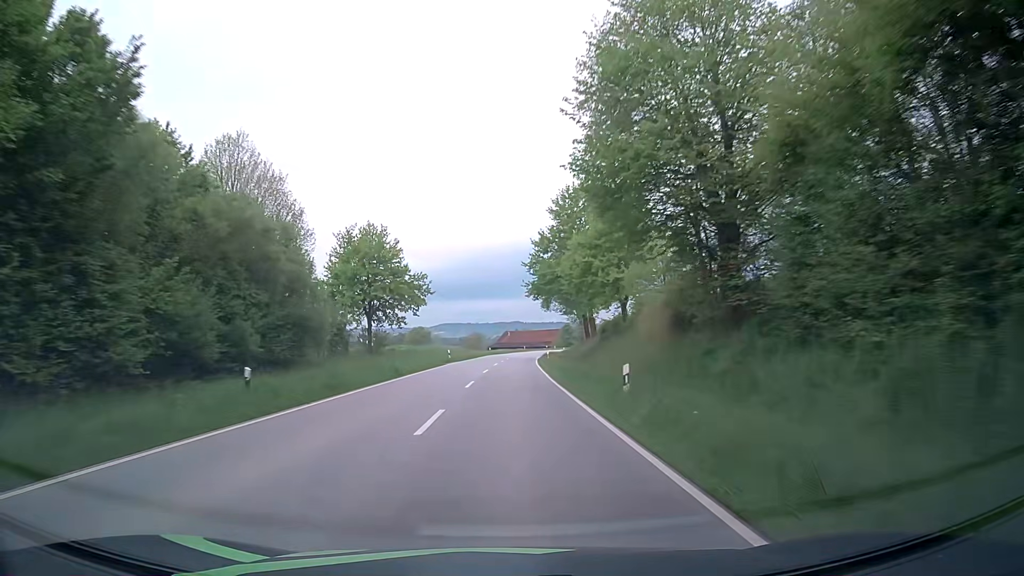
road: secondary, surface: asphalt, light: Day
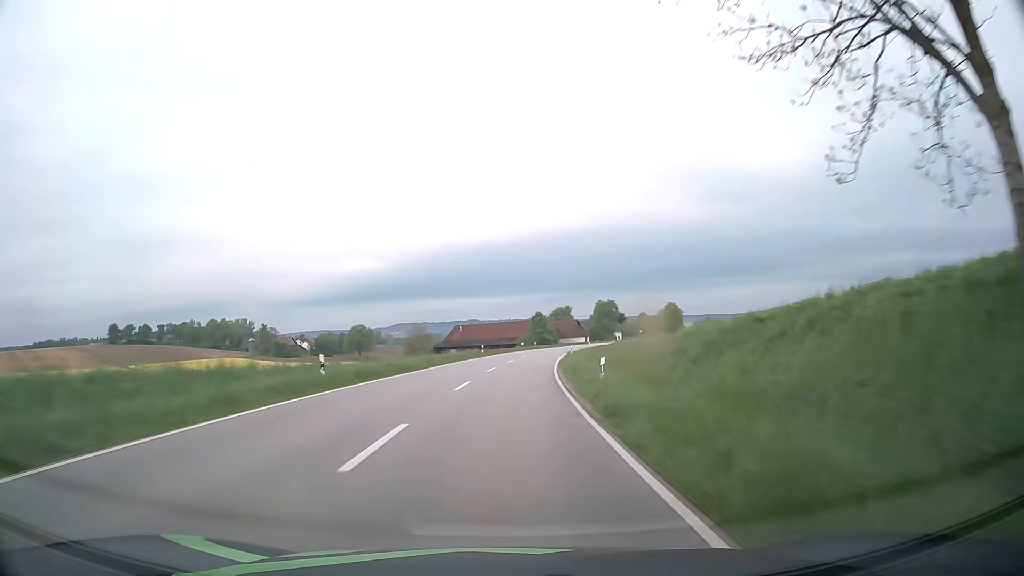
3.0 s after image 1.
(+1.7, +75.4) m; +3°
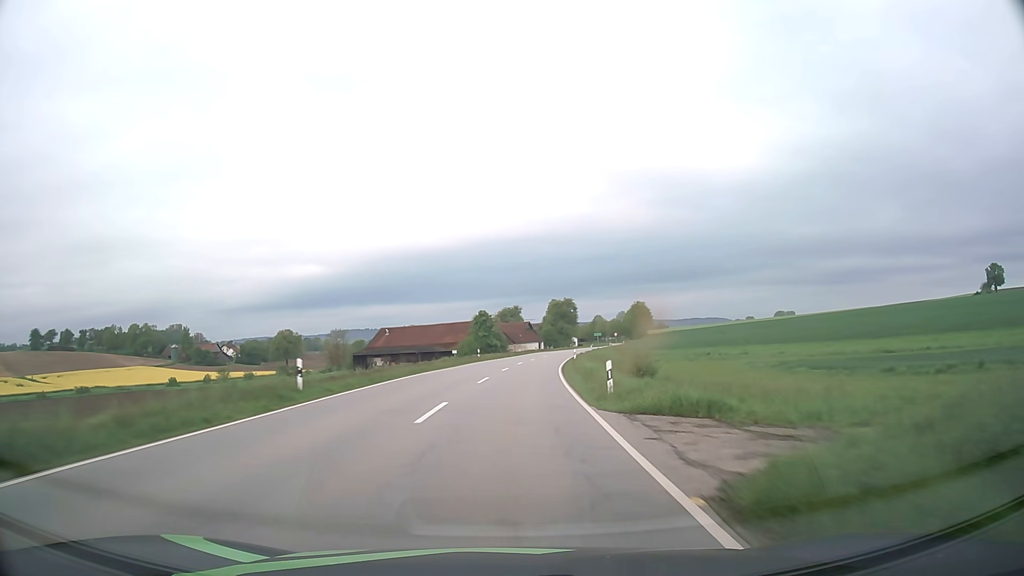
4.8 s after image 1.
(+1.7, +43.0) m; +5°
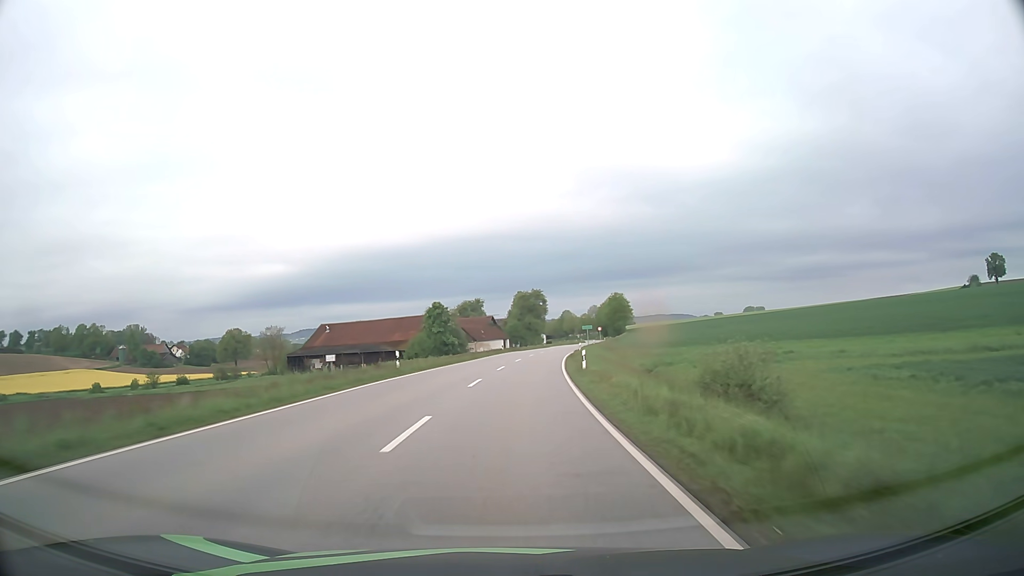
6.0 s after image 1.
(+0.8, +27.3) m; +3°
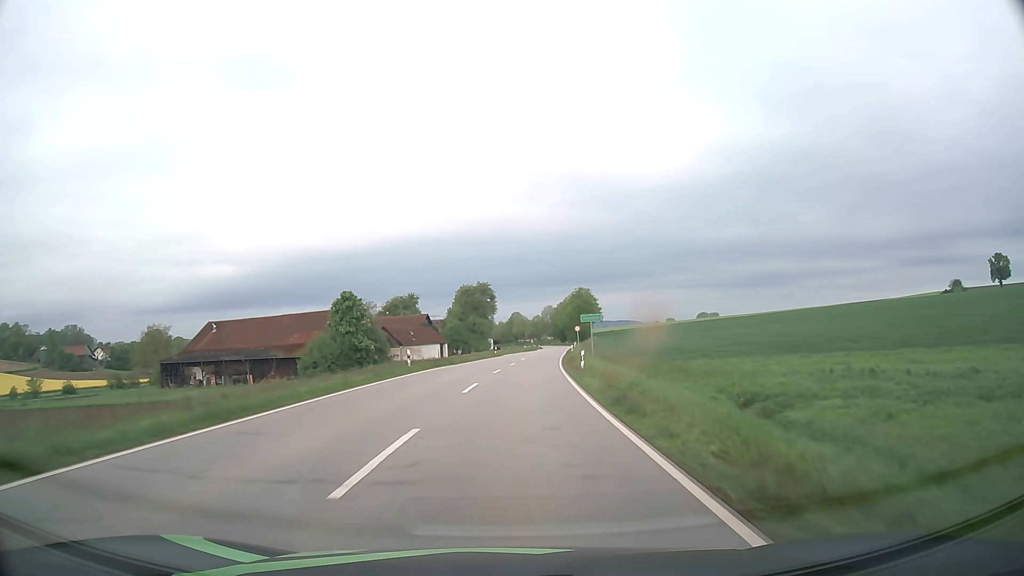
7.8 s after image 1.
(+1.4, +38.3) m; +4°
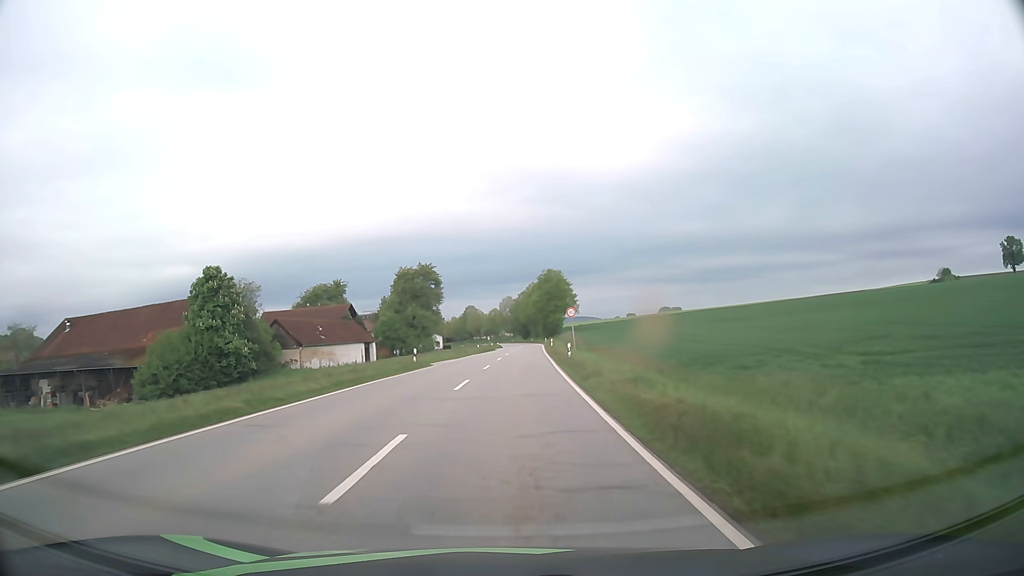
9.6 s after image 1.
(+1.4, +35.7) m; +4°
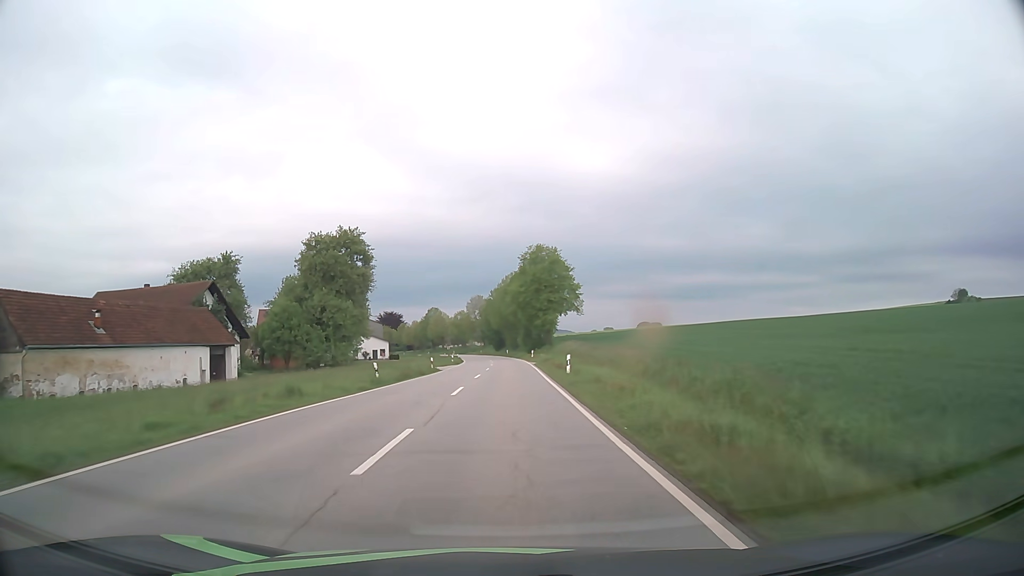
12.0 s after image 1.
(+1.0, +46.8) m; +2°
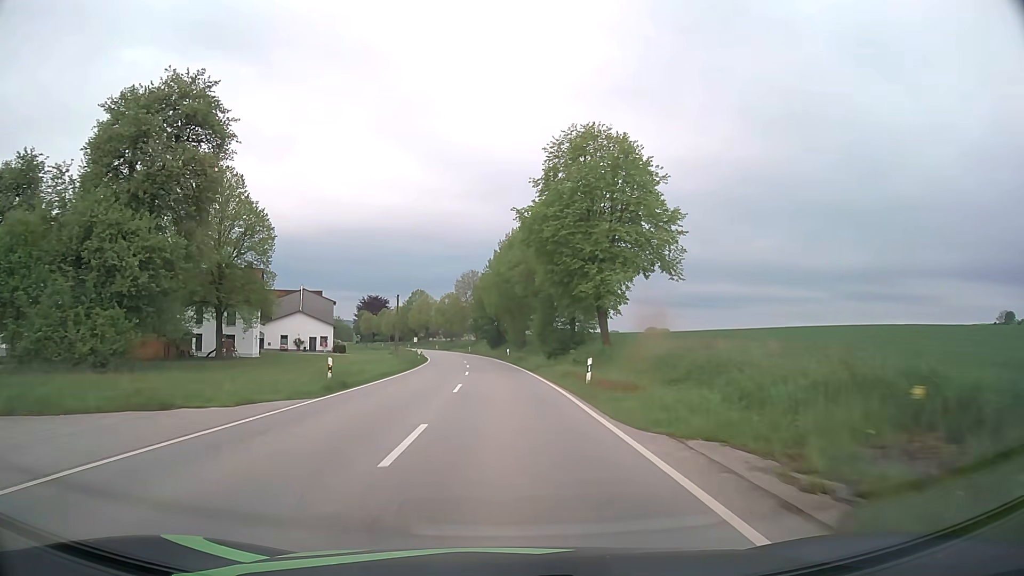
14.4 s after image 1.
(0.0, +48.1) m; 0°
(0, +10) (0, +20) (0, +30) (-1, +40) (-2, +50) (-2, +60) (-3, +70) (-5, +80) (-6, +90) (-7, +100) m
